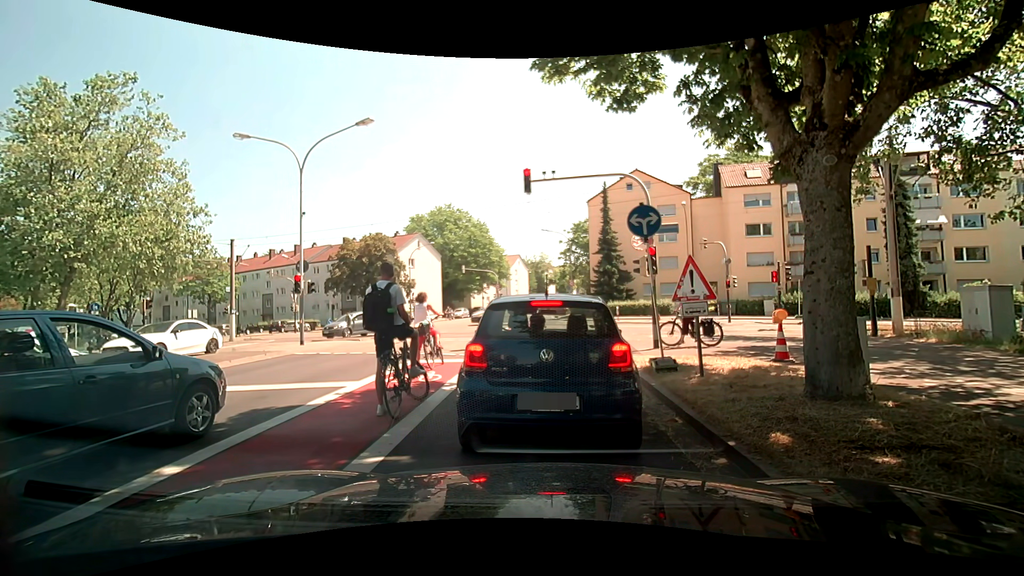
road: tertiary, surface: asphalt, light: Day
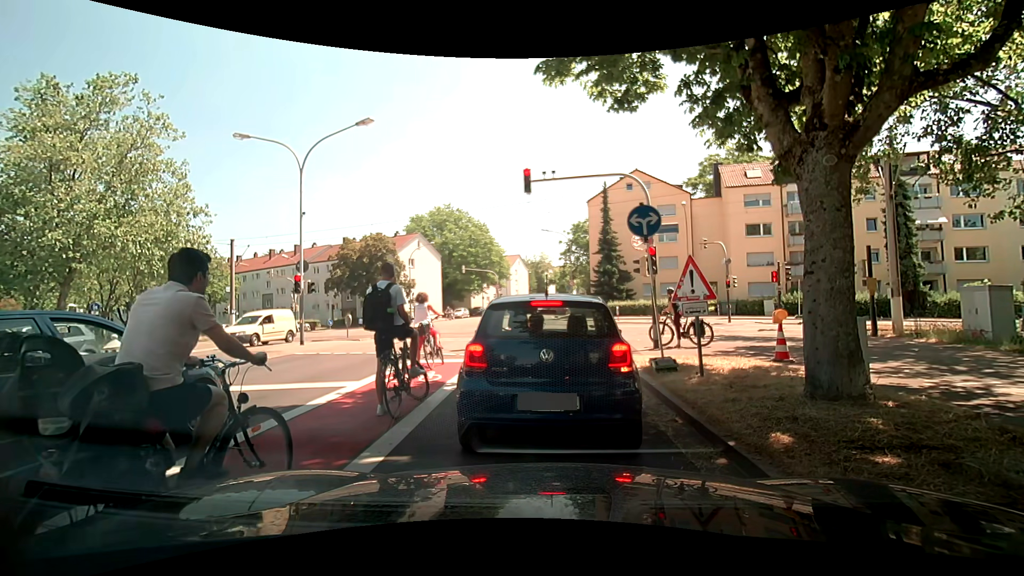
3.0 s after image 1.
(0.0, 0.0) m; 0°
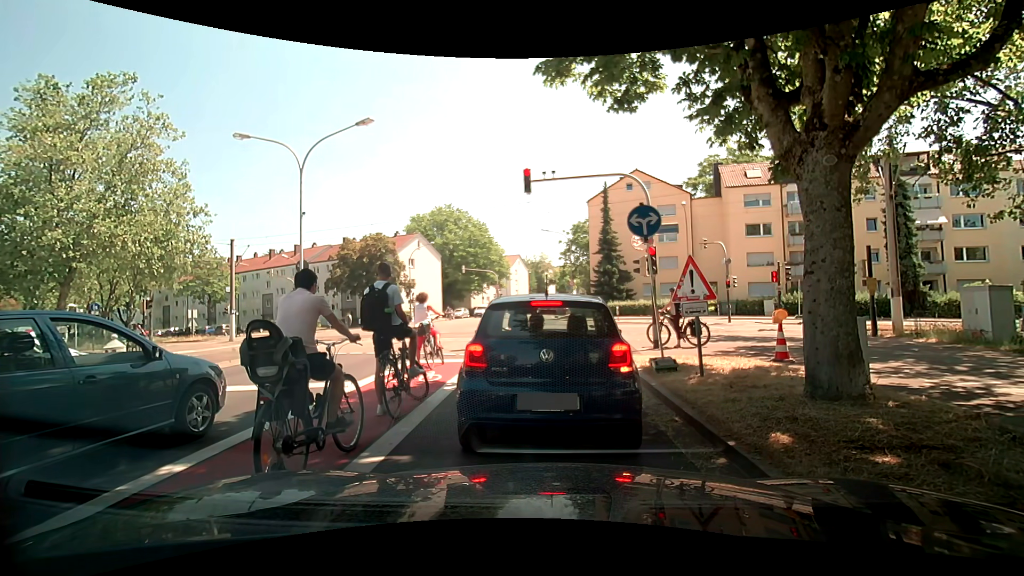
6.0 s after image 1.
(0.0, 0.0) m; 0°
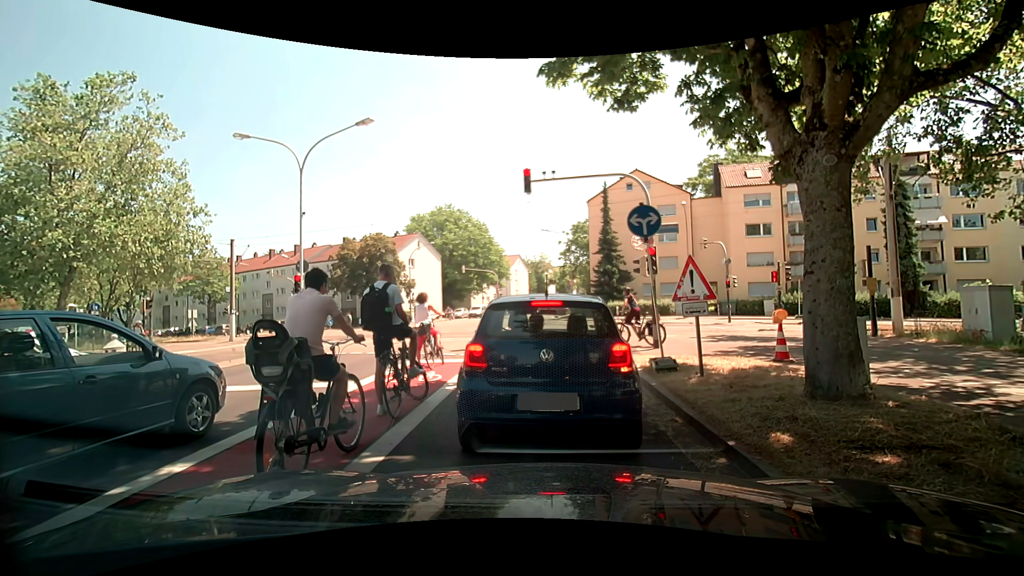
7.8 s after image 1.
(0.0, 0.0) m; 0°
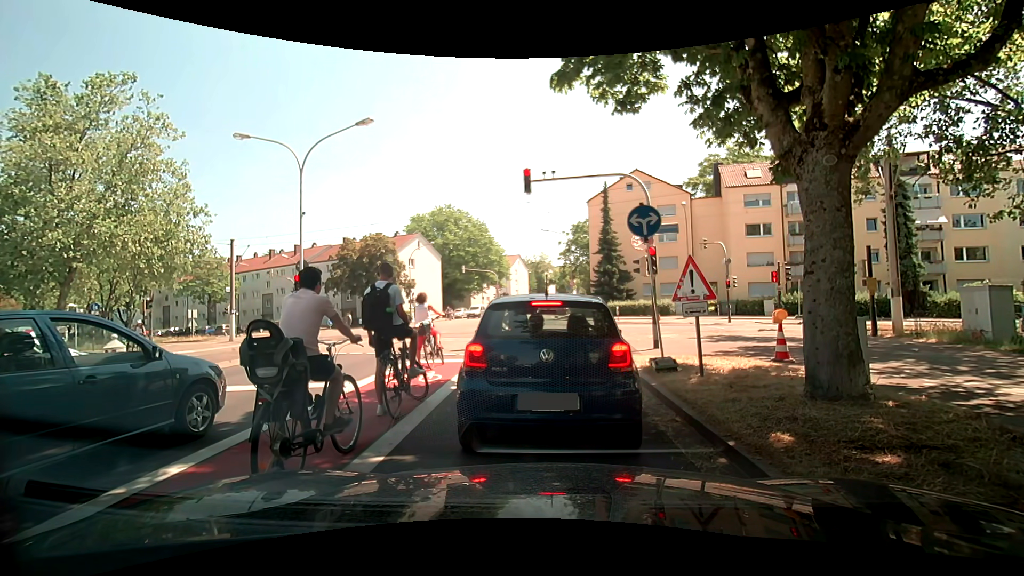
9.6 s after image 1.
(0.0, 0.0) m; 0°
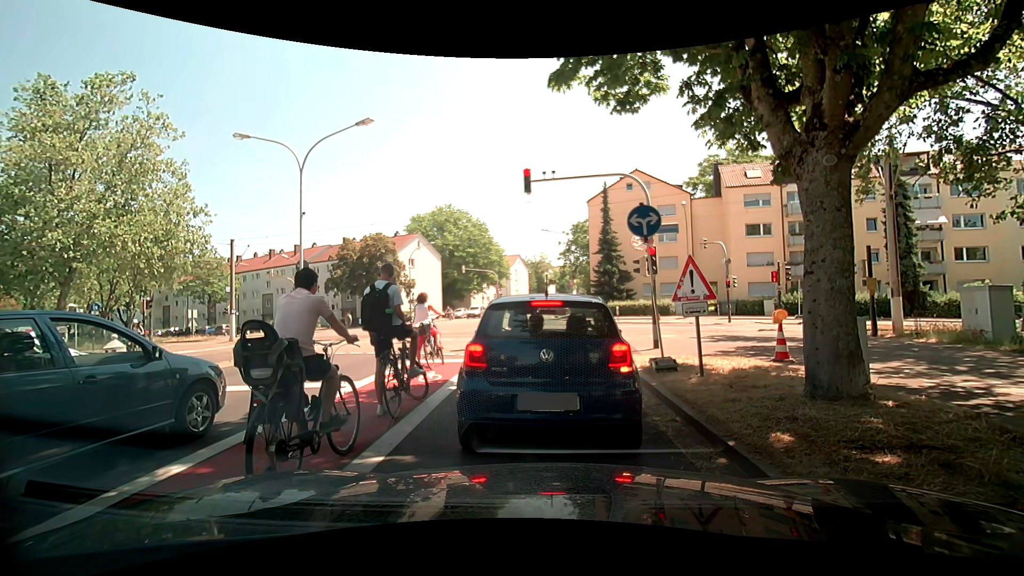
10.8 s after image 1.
(0.0, 0.0) m; 0°
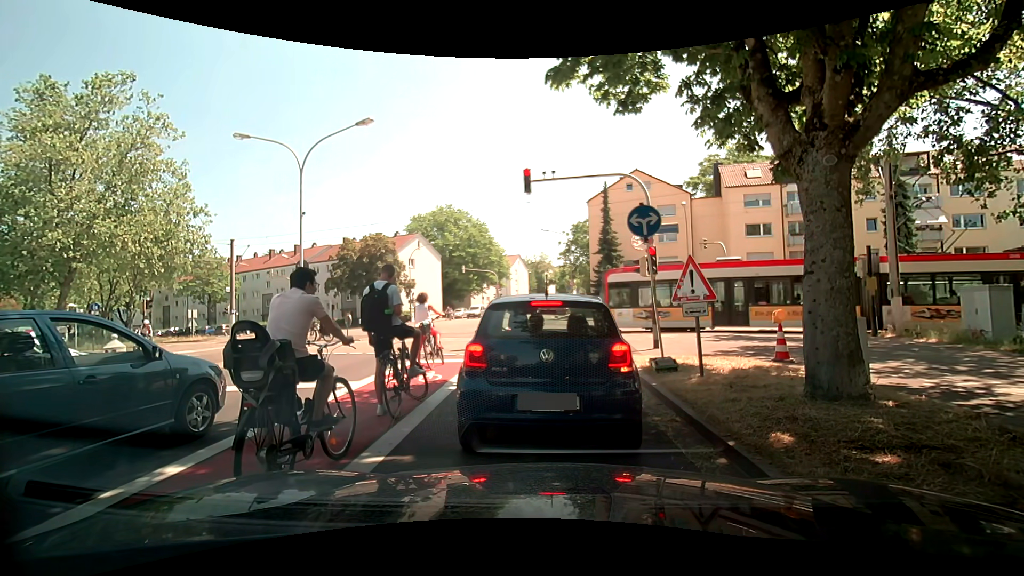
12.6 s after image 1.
(0.0, 0.0) m; 0°
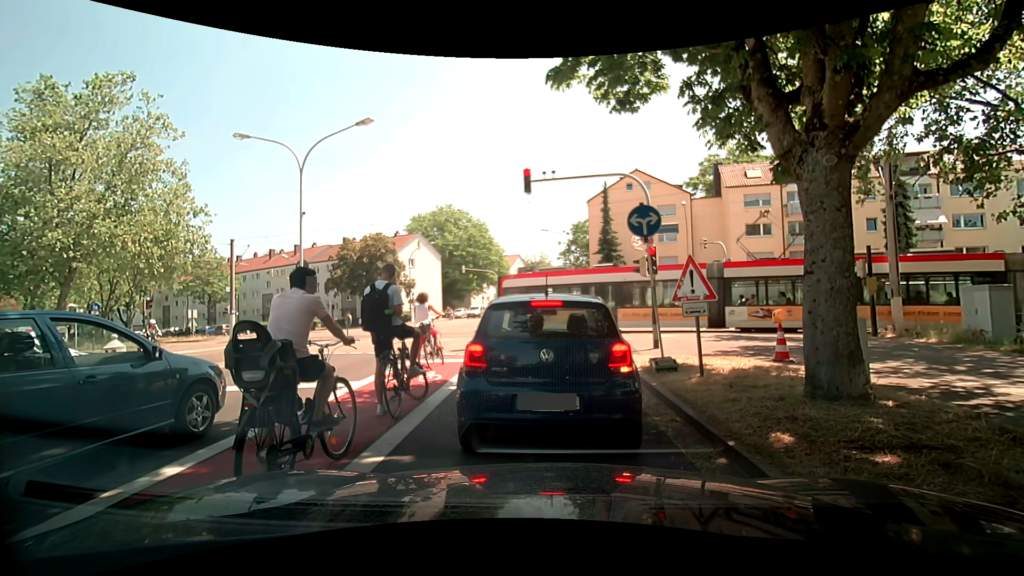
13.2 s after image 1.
(0.0, 0.0) m; 0°
